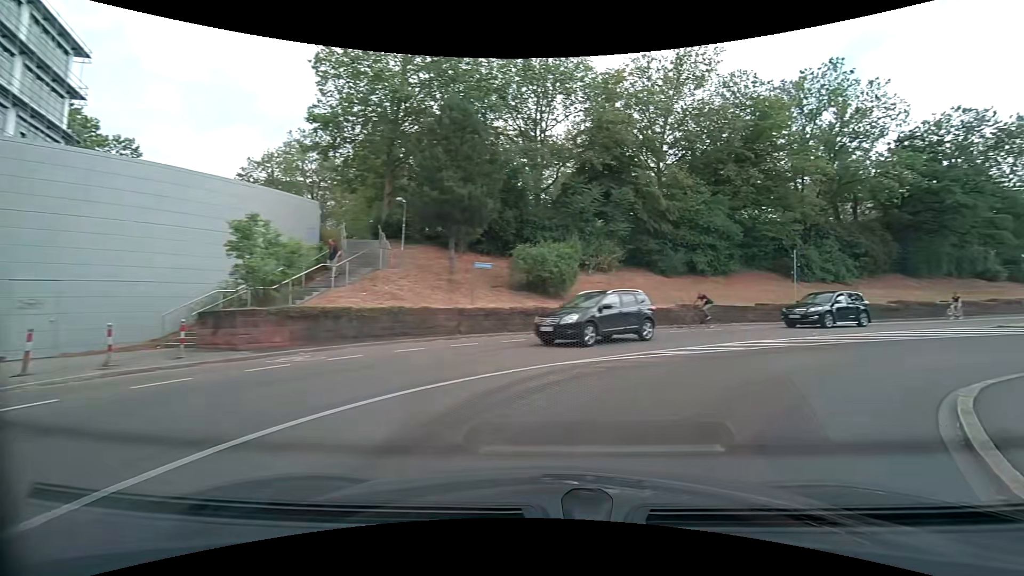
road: secondary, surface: asphalt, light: Day
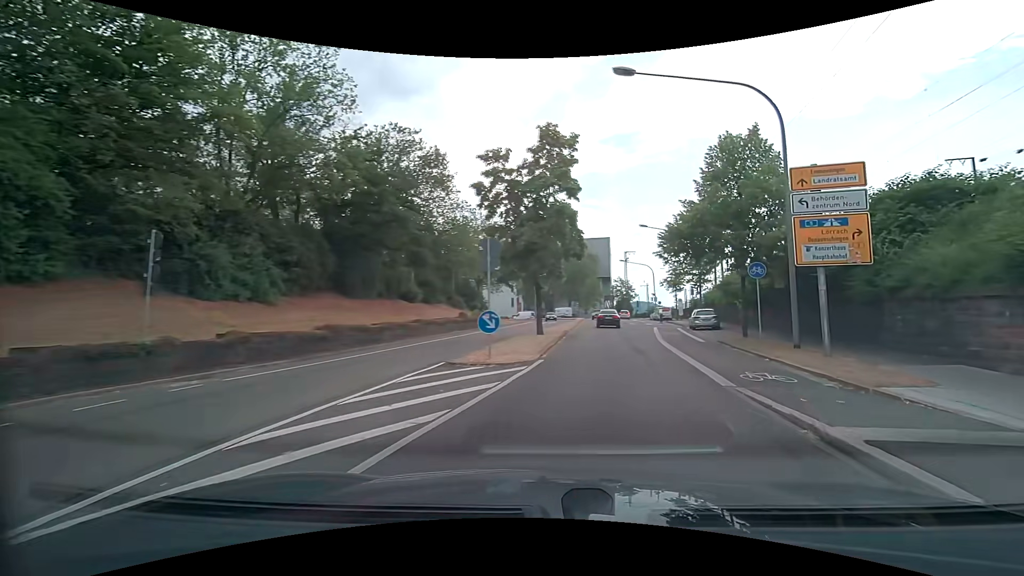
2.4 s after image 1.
(+8.0, +14.8) m; +59°
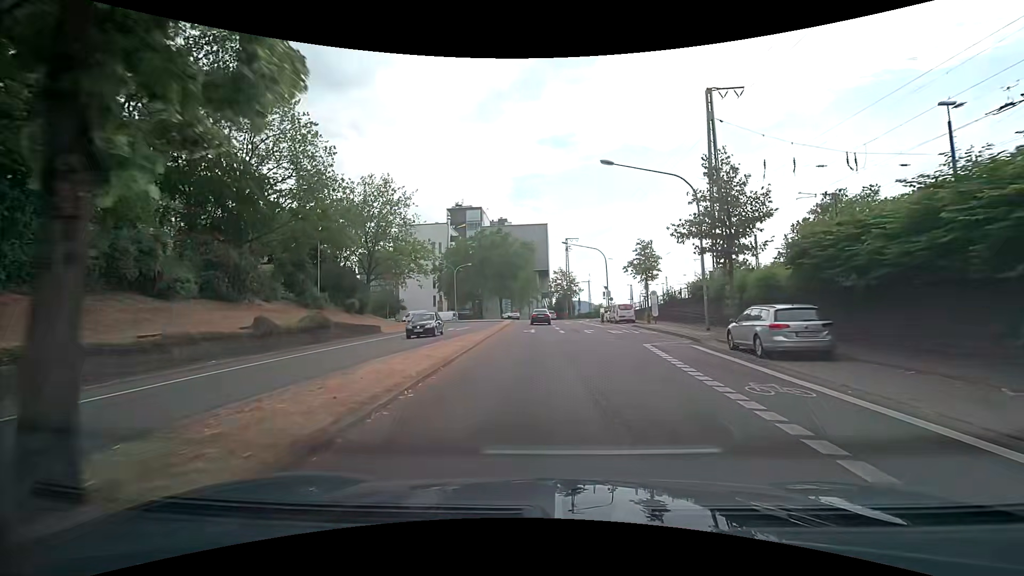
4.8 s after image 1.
(+2.9, +22.7) m; +8°
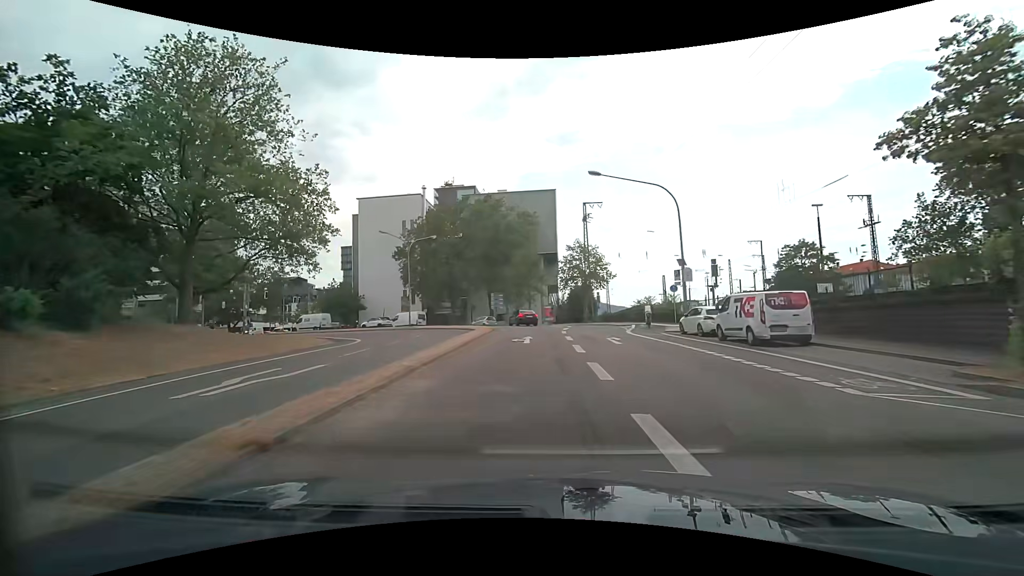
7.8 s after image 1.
(-0.3, +31.6) m; -1°
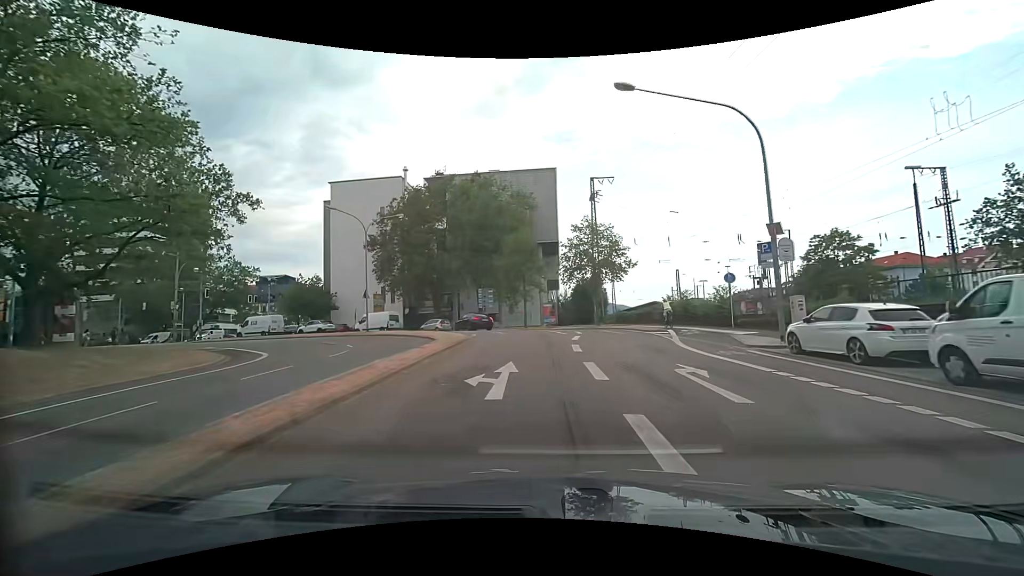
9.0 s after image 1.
(0.0, +12.0) m; 0°
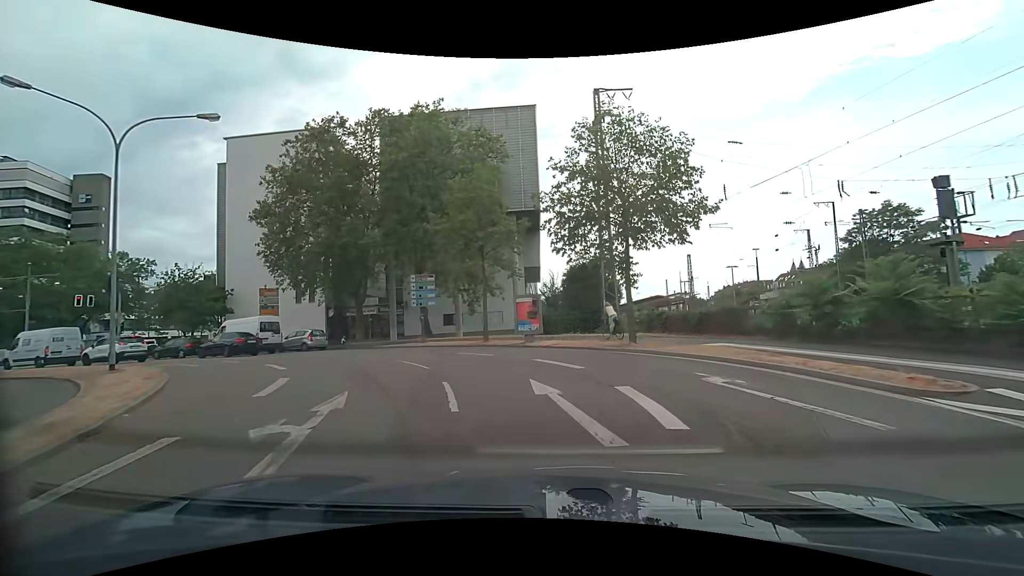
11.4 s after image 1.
(-0.1, +21.5) m; +2°
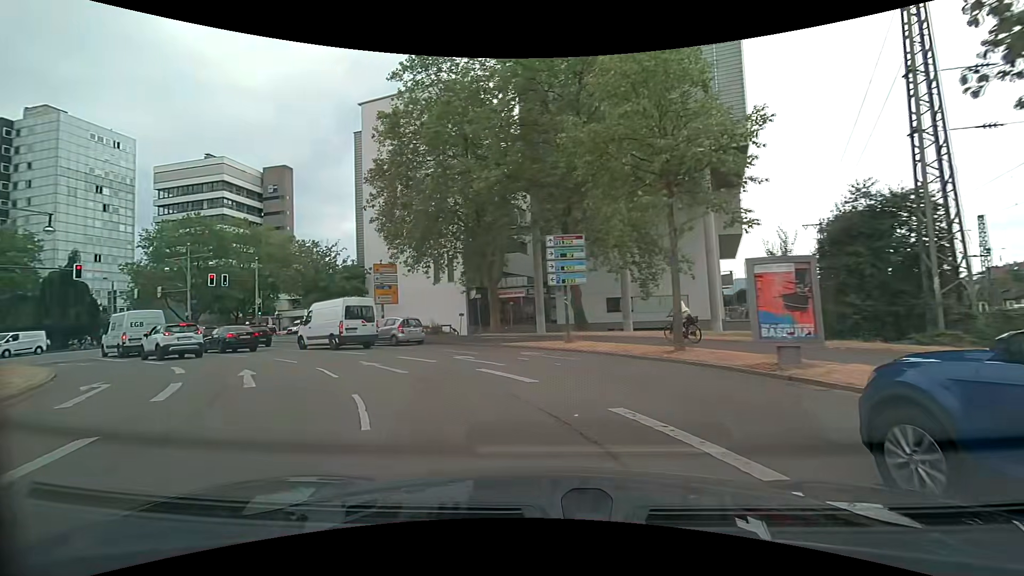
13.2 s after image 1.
(-1.4, +12.6) m; -17°
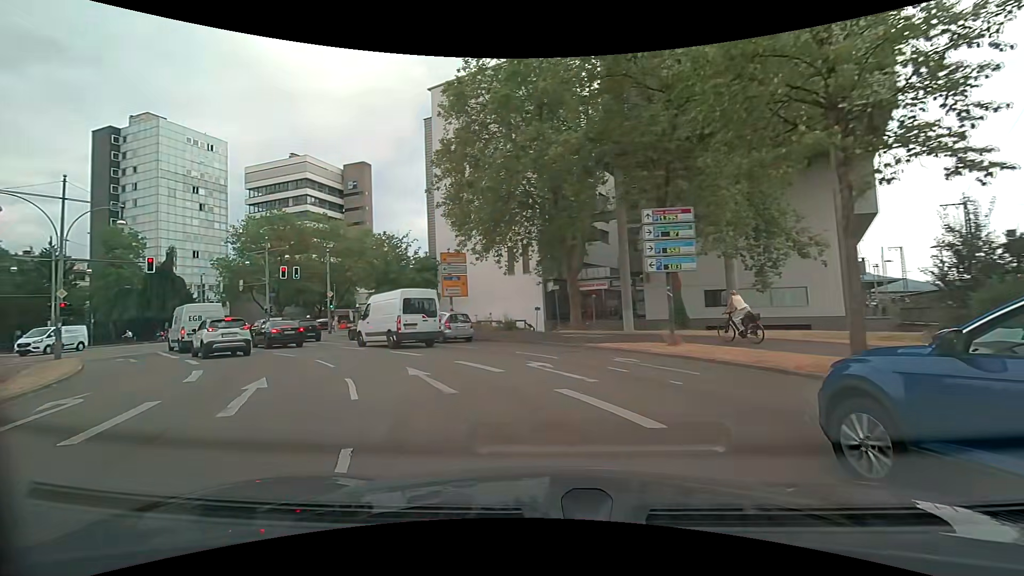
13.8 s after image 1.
(-0.4, +4.0) m; -10°
